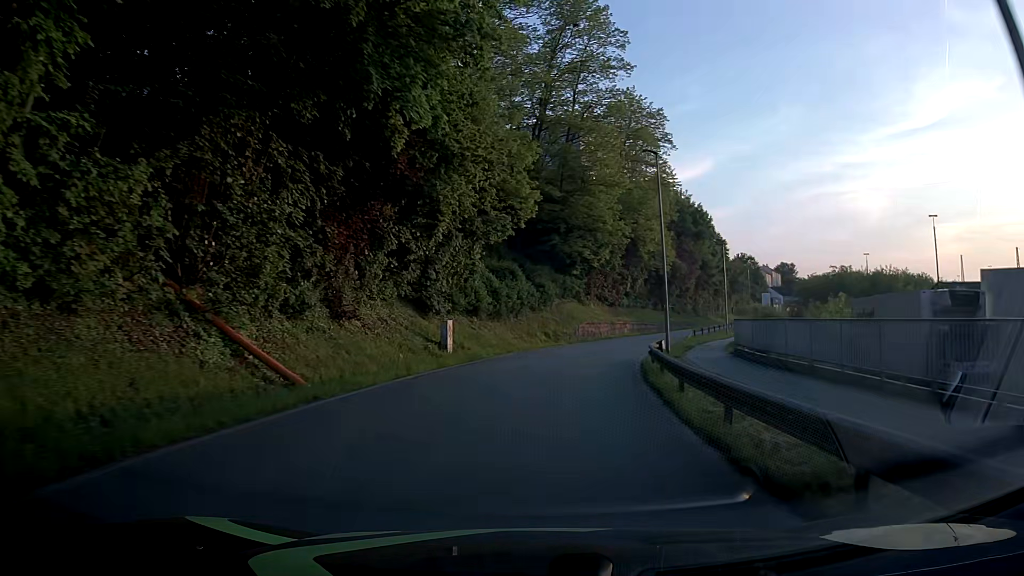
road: residential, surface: asphalt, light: Day
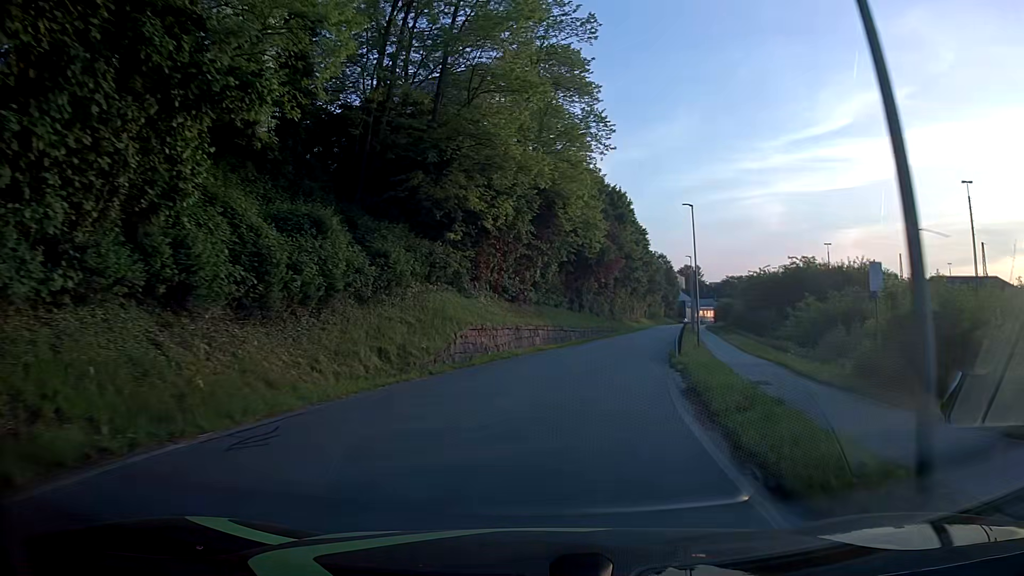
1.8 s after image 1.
(+1.8, +22.6) m; +9°
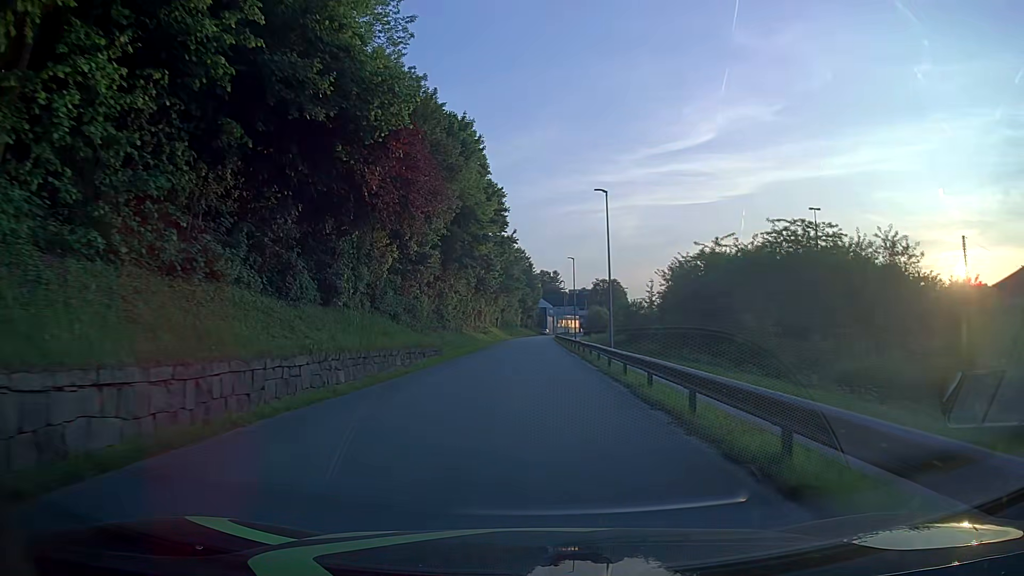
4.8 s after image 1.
(+6.1, +38.7) m; +13°
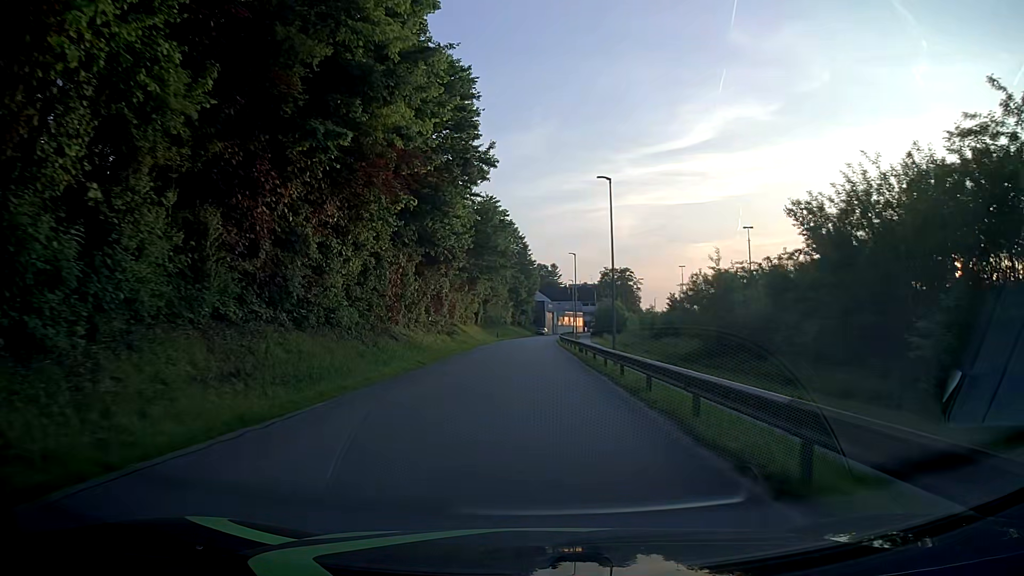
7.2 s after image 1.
(+0.2, +32.9) m; 0°
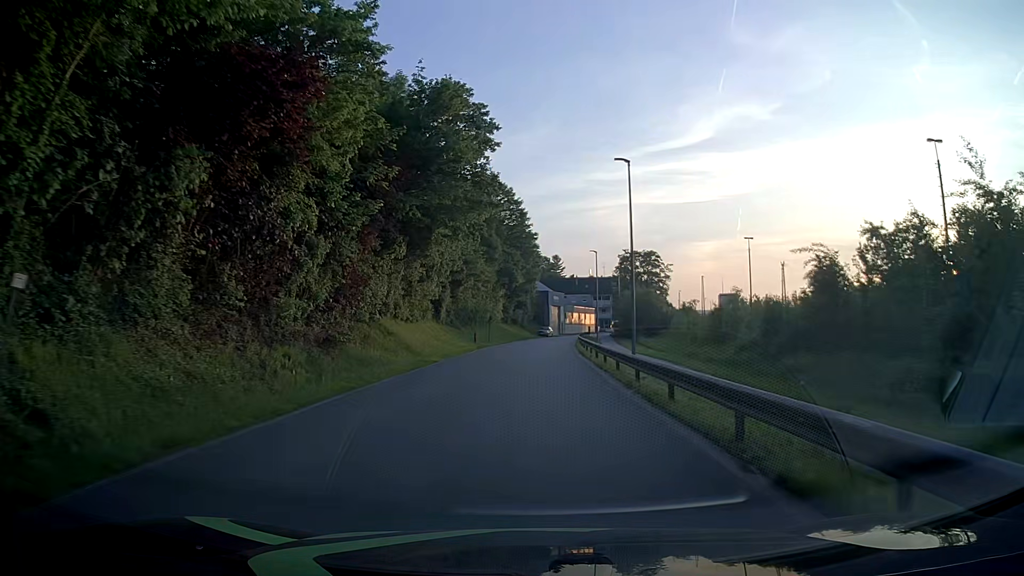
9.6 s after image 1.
(0.0, +33.7) m; 0°
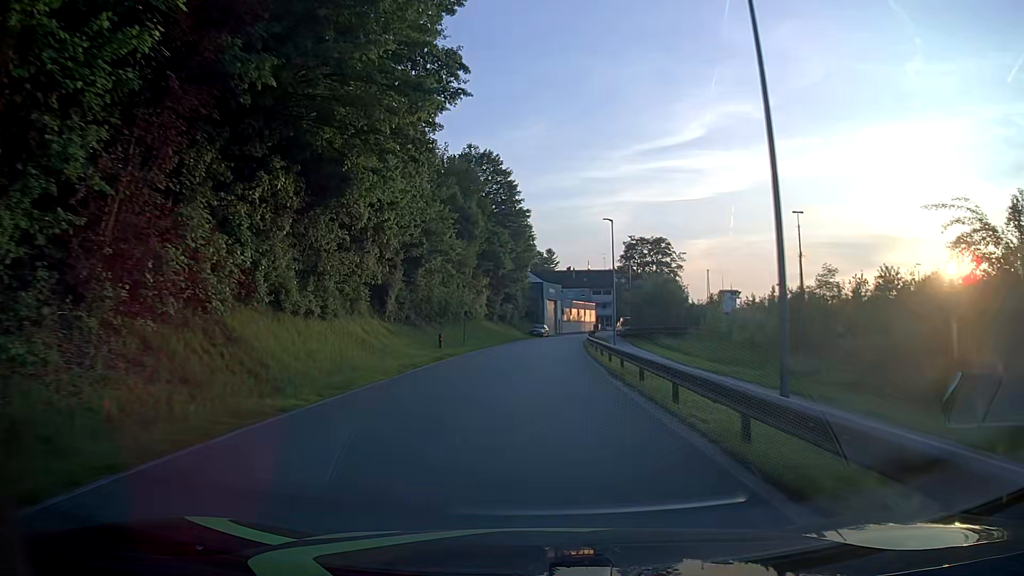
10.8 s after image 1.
(+0.1, +16.3) m; +1°
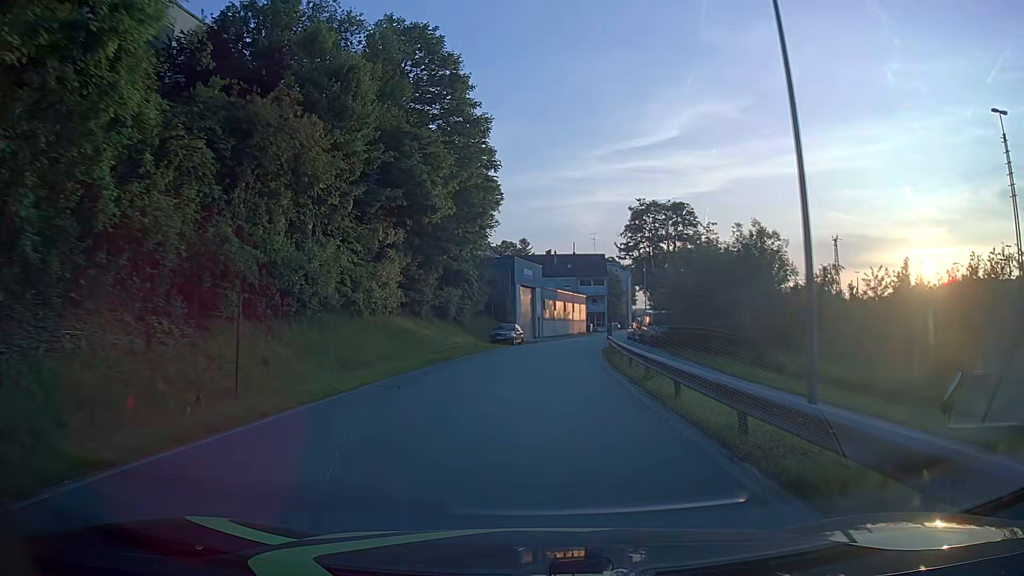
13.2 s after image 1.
(+0.8, +32.0) m; +2°
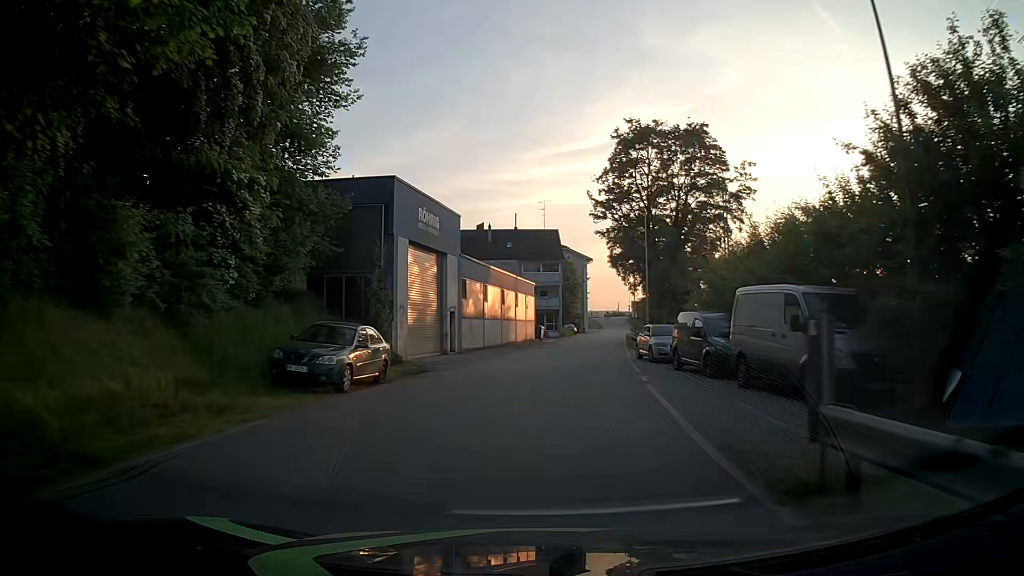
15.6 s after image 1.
(+1.2, +31.2) m; +5°
